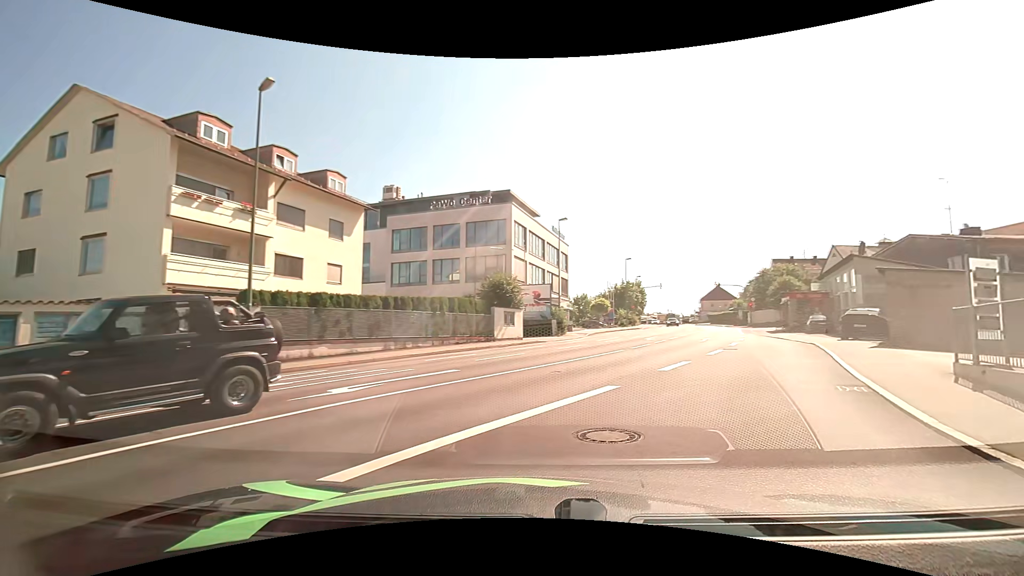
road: tertiary_link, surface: asphalt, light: Day
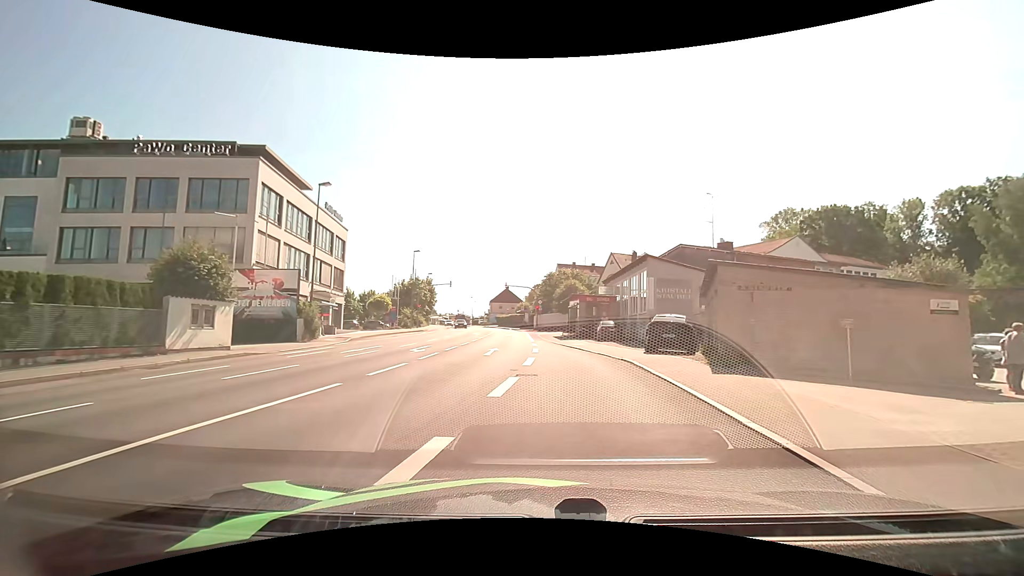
(+2.0, +9.5) m; +21°
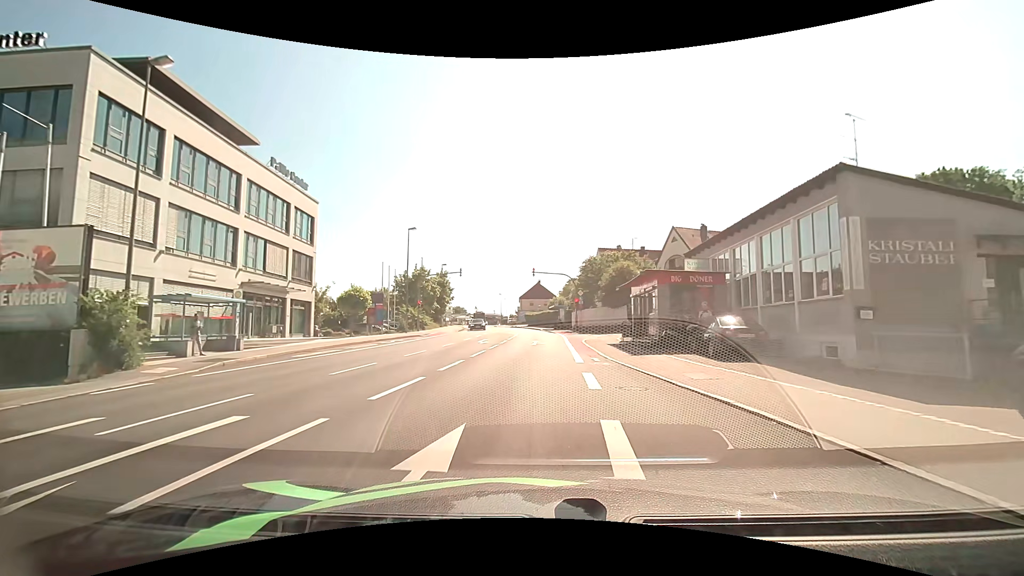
(-0.5, +17.5) m; -4°
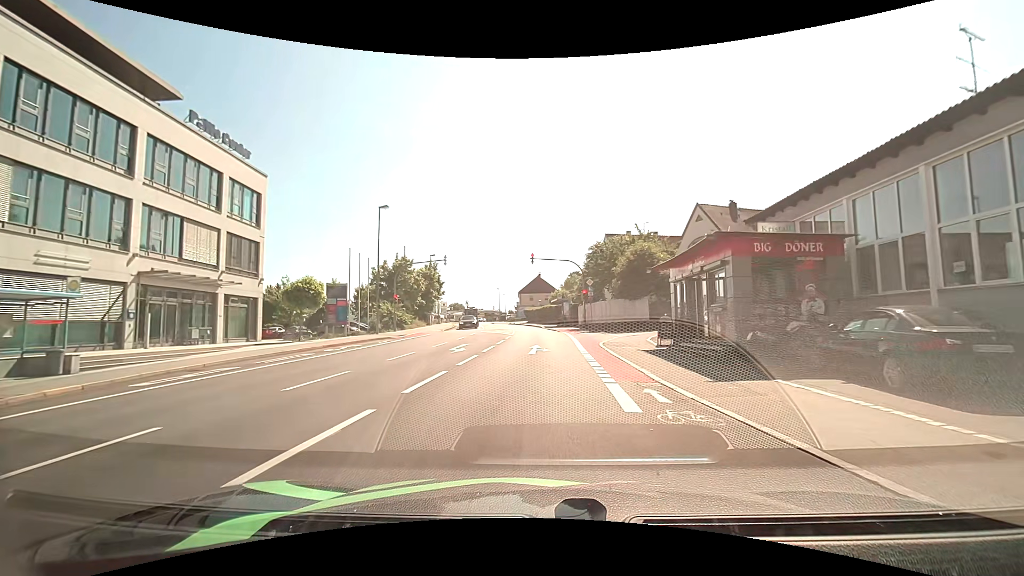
(0.0, +8.8) m; +1°
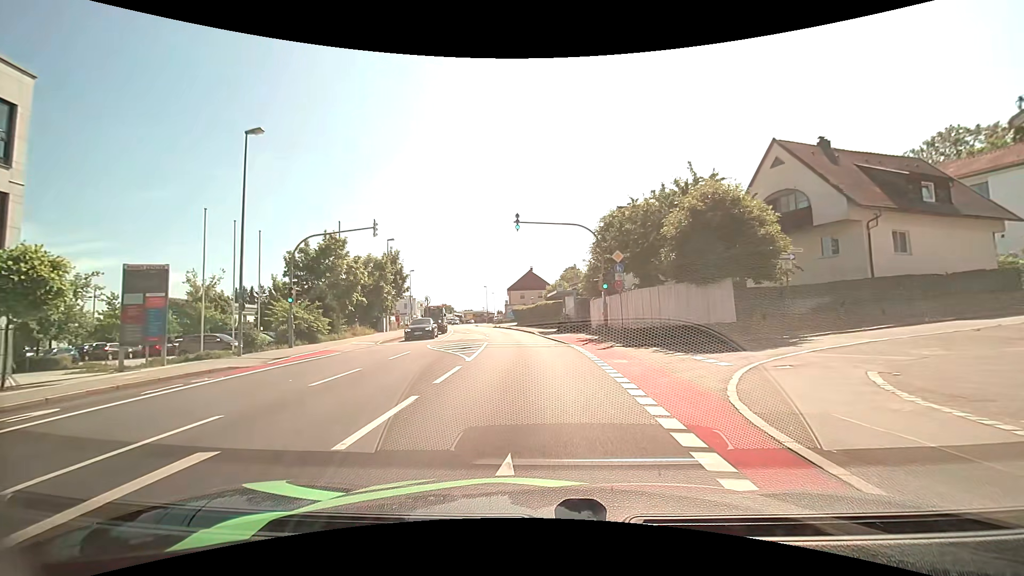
(-0.1, +16.9) m; +1°
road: tertiary
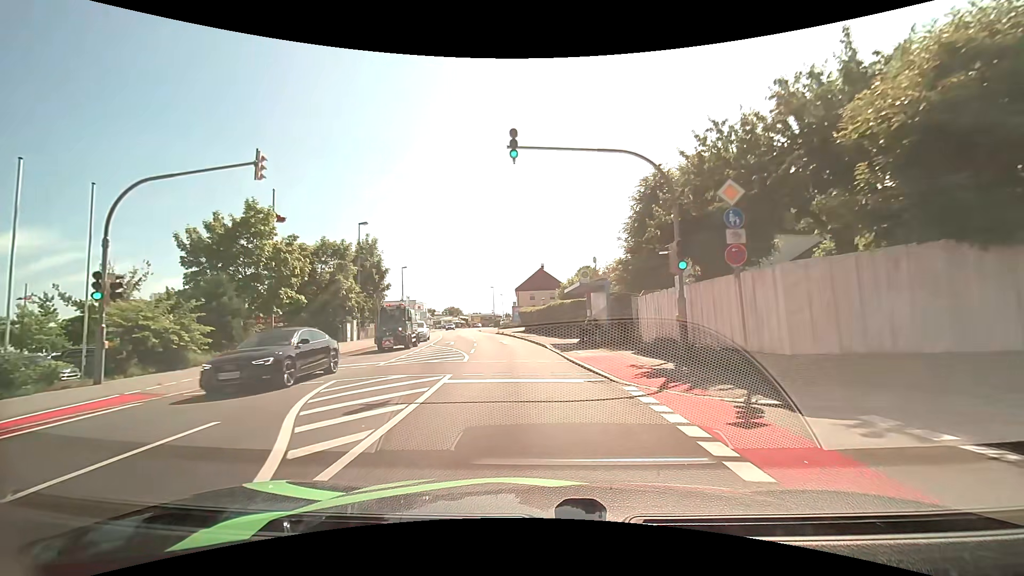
(-0.2, +12.4) m; -2°
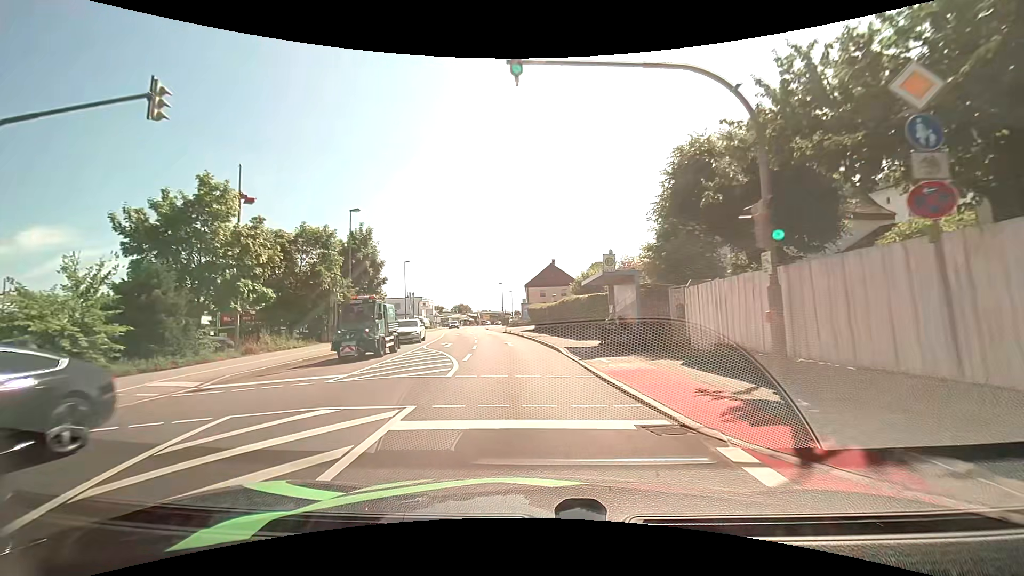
(0.0, +4.7) m; -1°
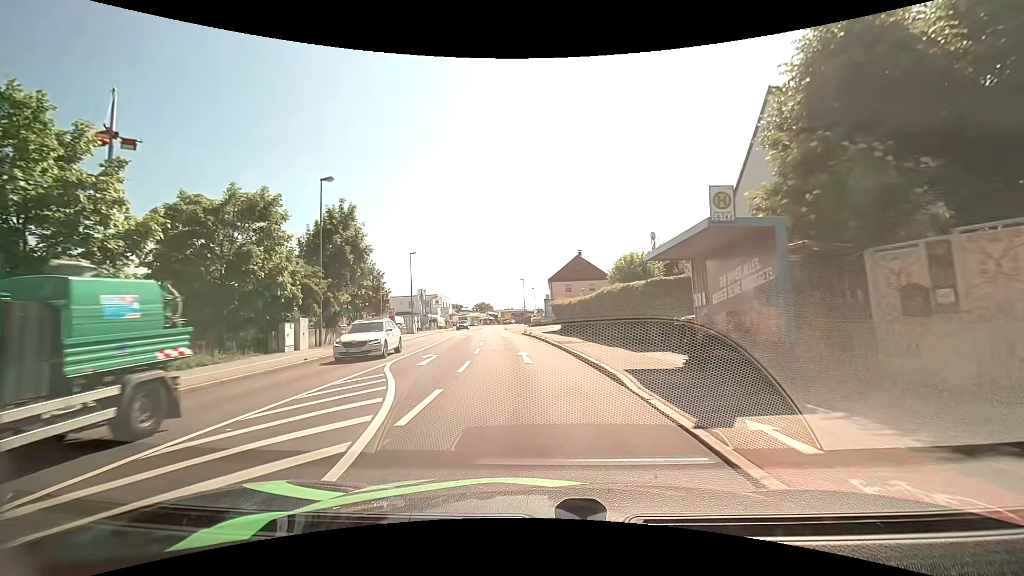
(-0.3, +9.5) m; -3°
(0, +10) (-1, +20) (-2, +30) (-3, +40) (-4, +50) (-5, +60) (-6, +70) (-7, +80) (-7, +90) (-7, +100) m
